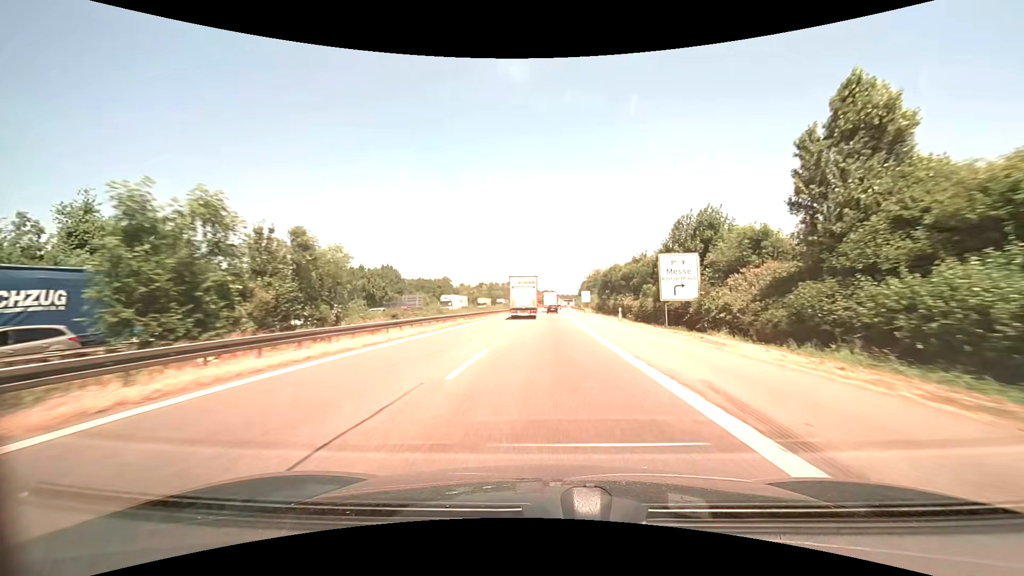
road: motorway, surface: asphalt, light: Day
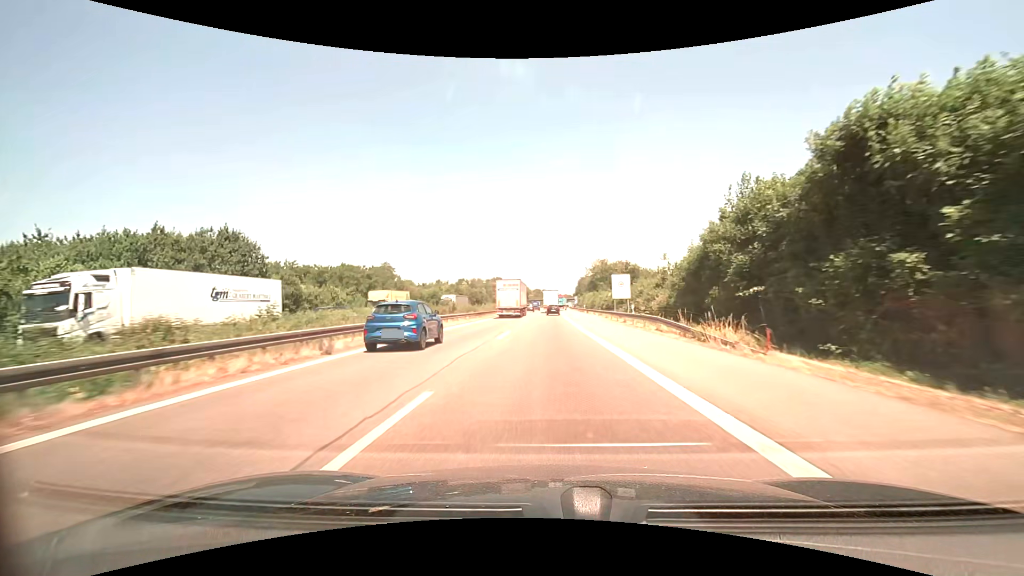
(+0.6, +61.5) m; +1°
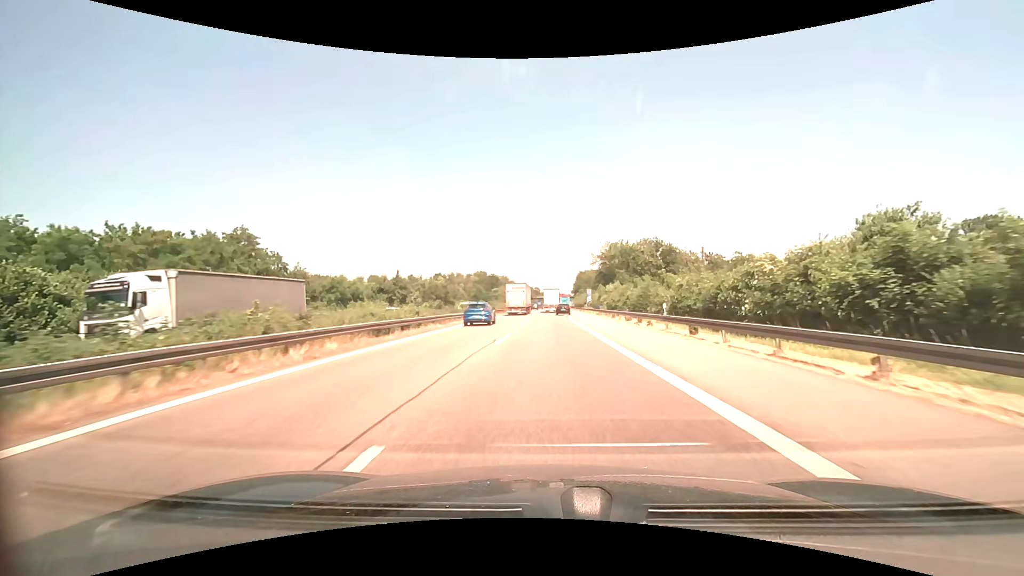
(+0.1, +56.3) m; +1°
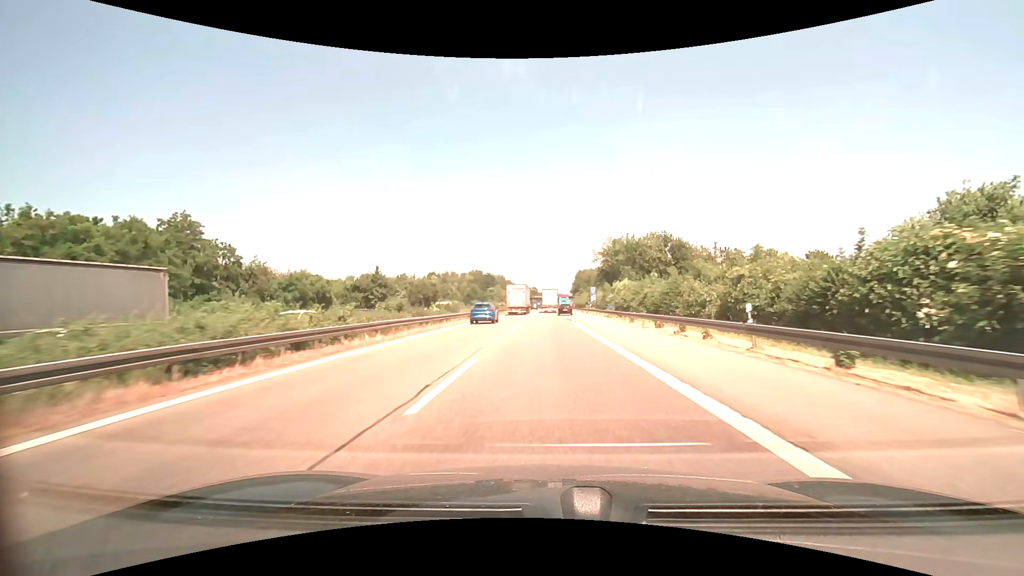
(0.0, +10.7) m; 0°
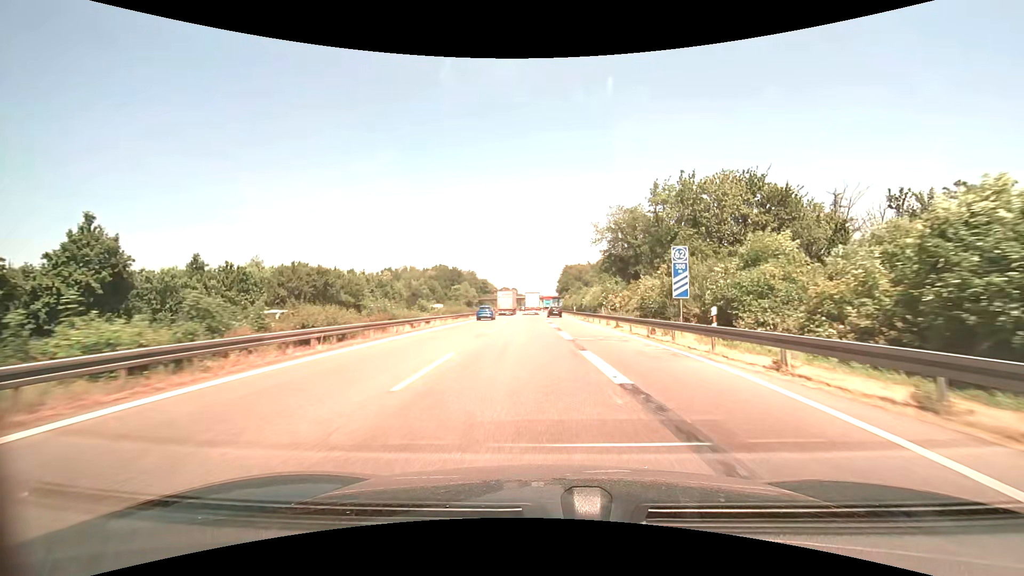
(+0.6, +52.2) m; +2°
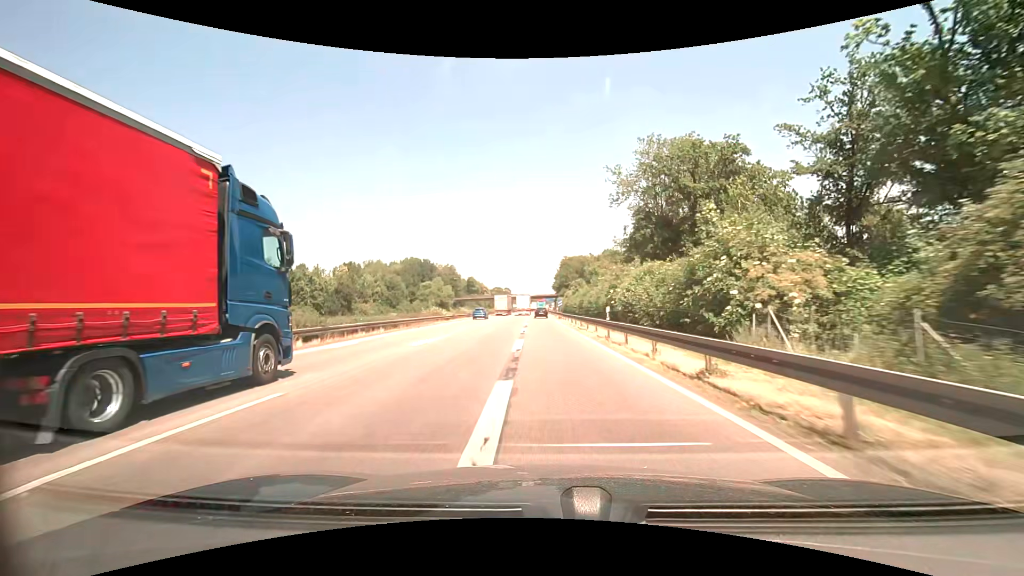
(+1.0, +41.7) m; +1°
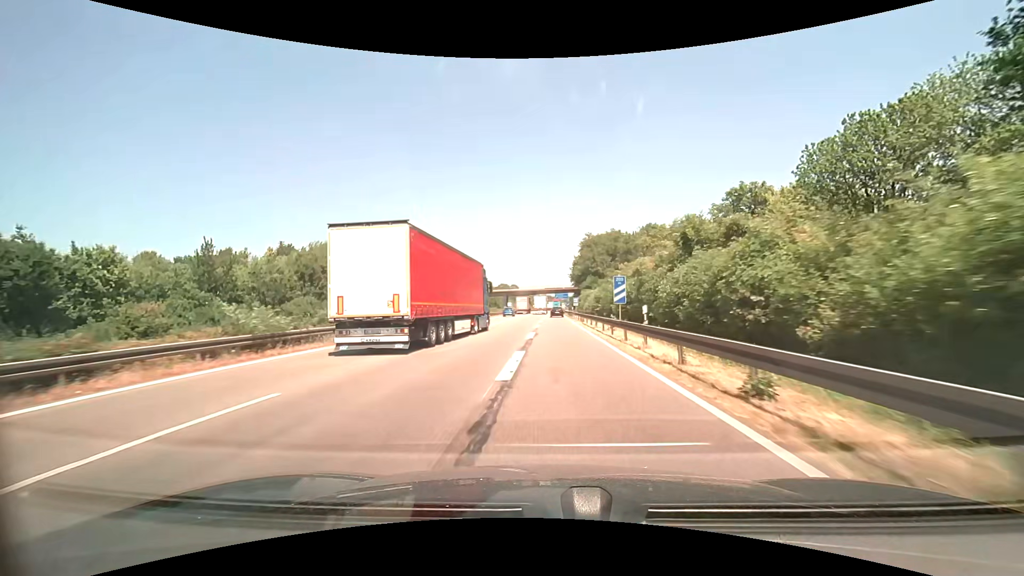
(-1.1, +54.2) m; -1°
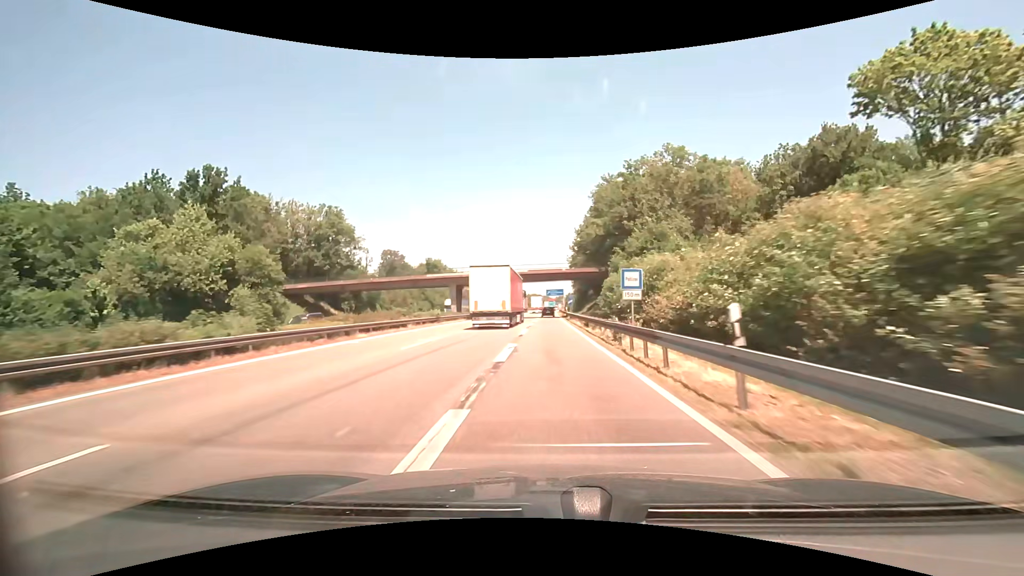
(+0.9, +57.0) m; +1°
(0, +10) (0, +20) (0, +30) (0, +40) (0, +50) (0, +60) (0, +70) (0, +80) (0, +90) (0, +100) m
